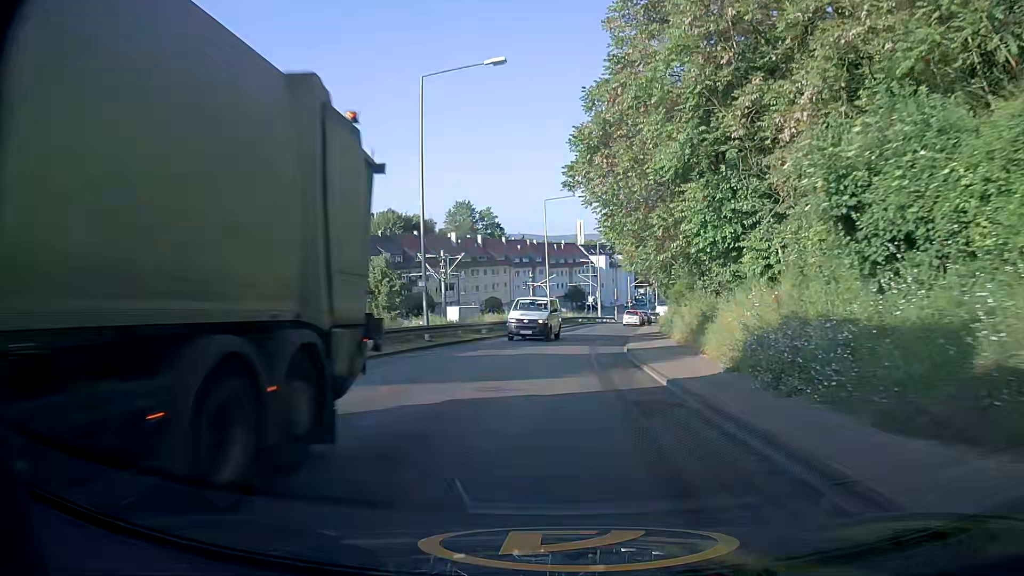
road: tertiary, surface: asphalt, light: Day
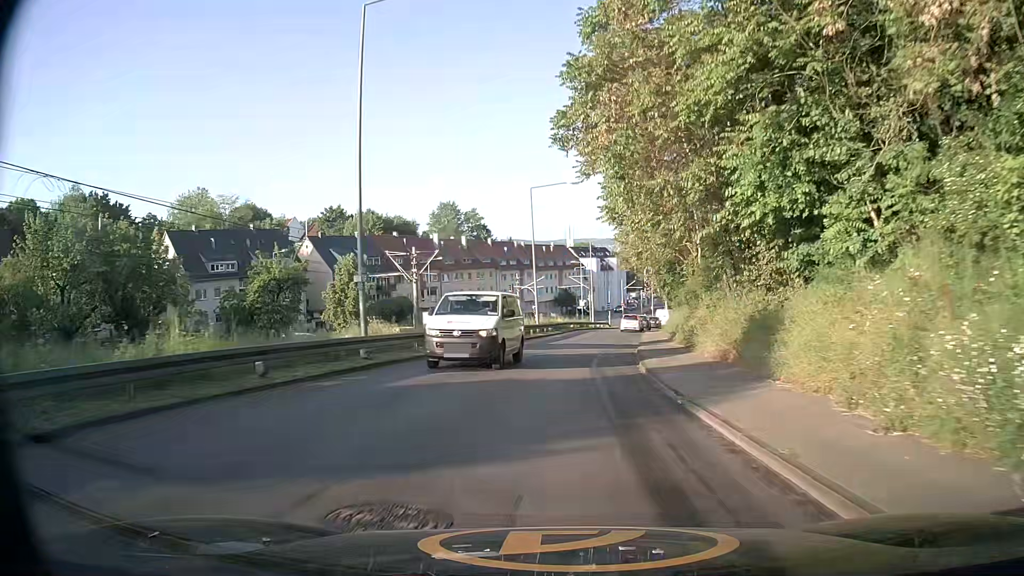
(+0.1, +7.1) m; +1°
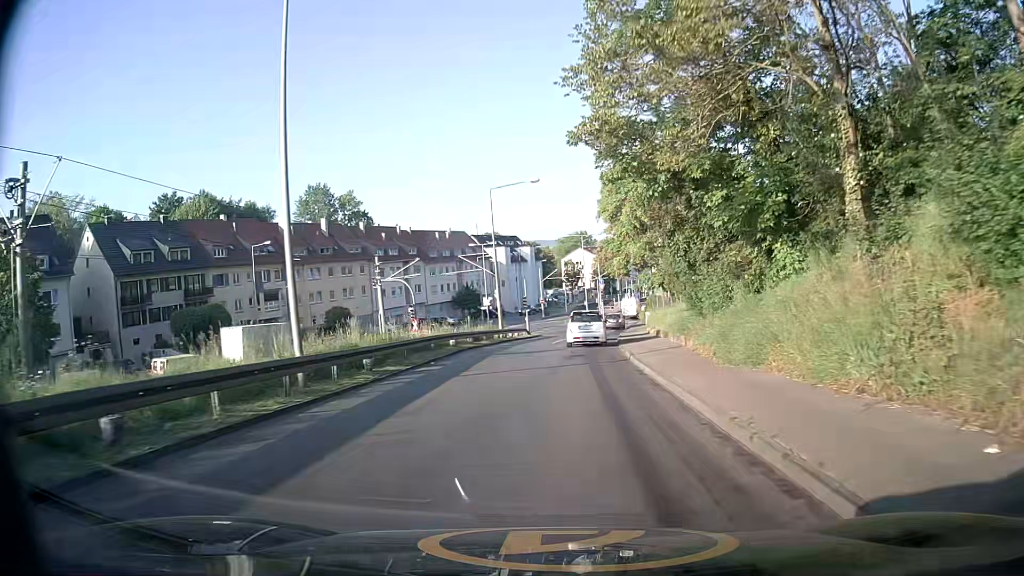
(+2.2, +32.8) m; +7°
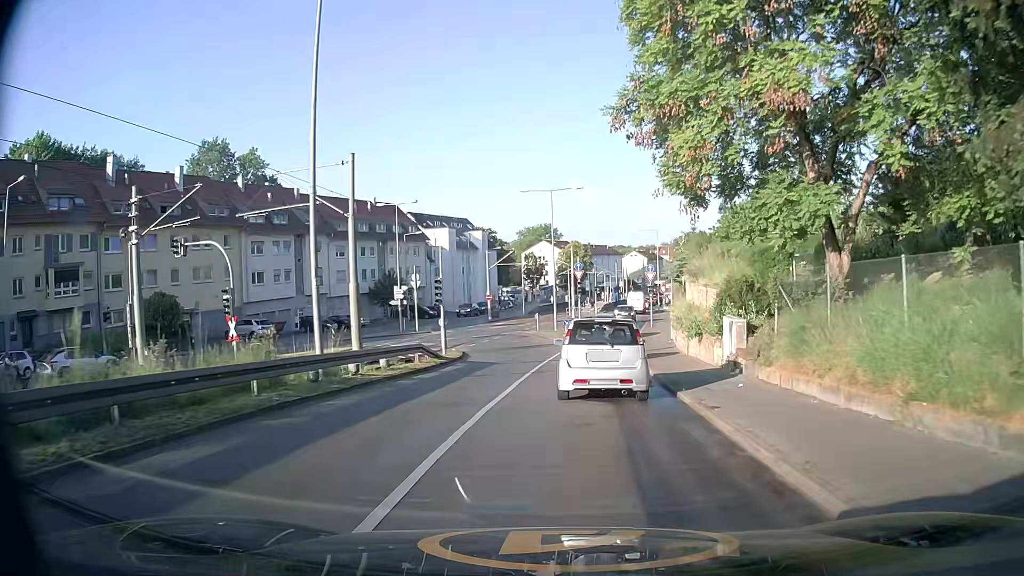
(+1.2, +29.8) m; +4°
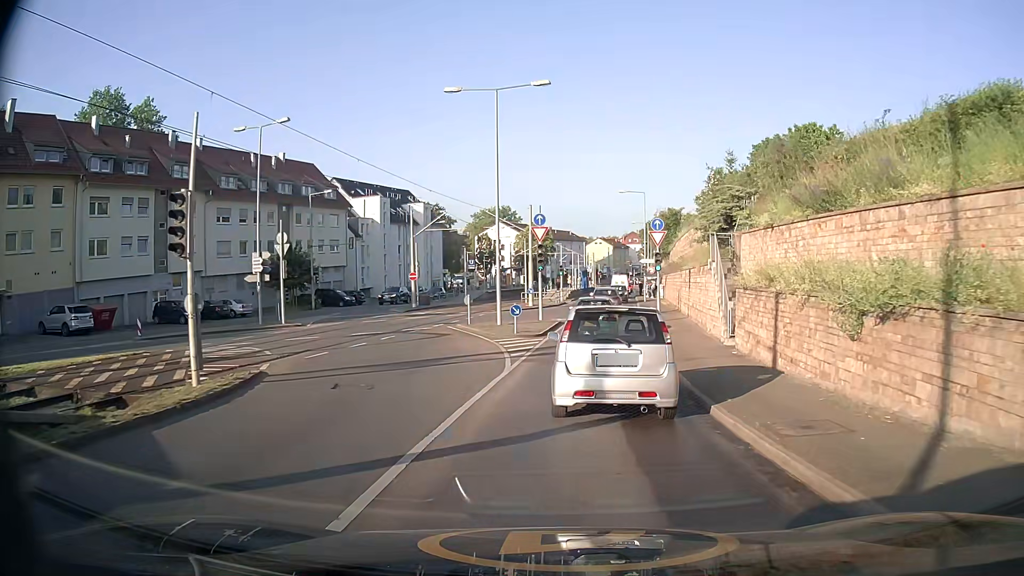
(+0.7, +20.1) m; +4°
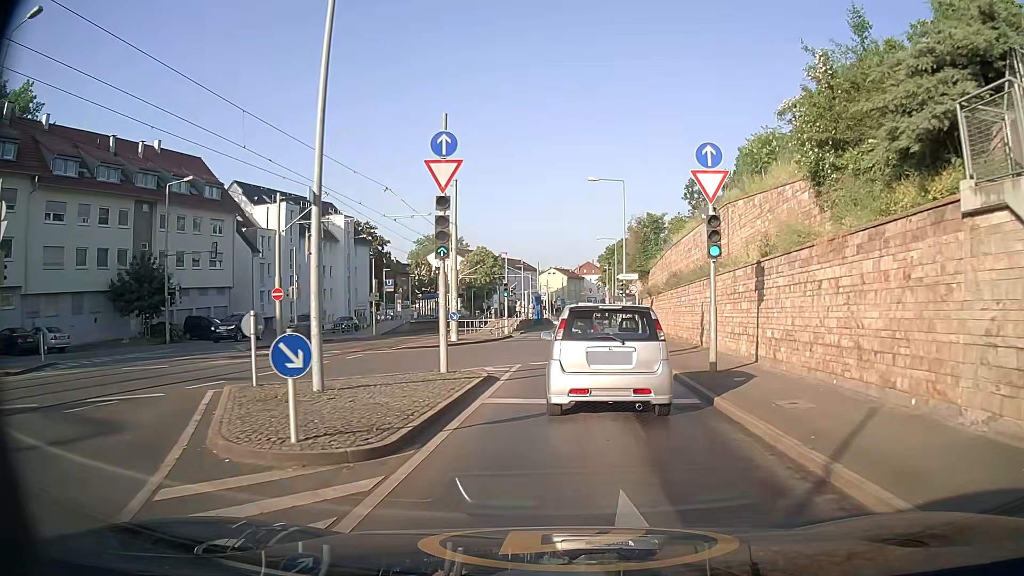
(+0.5, +18.0) m; +4°
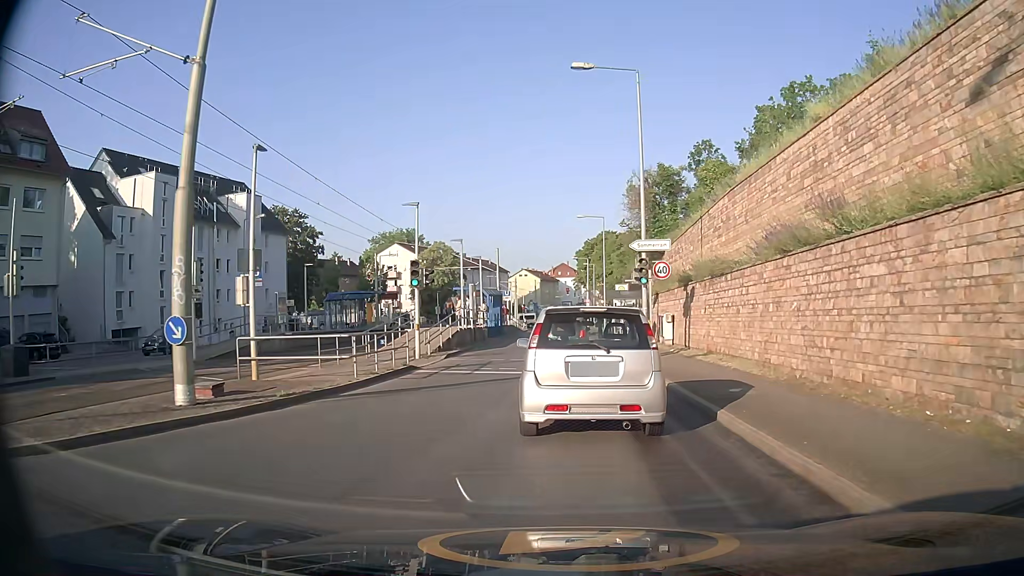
(+0.5, +21.0) m; +1°
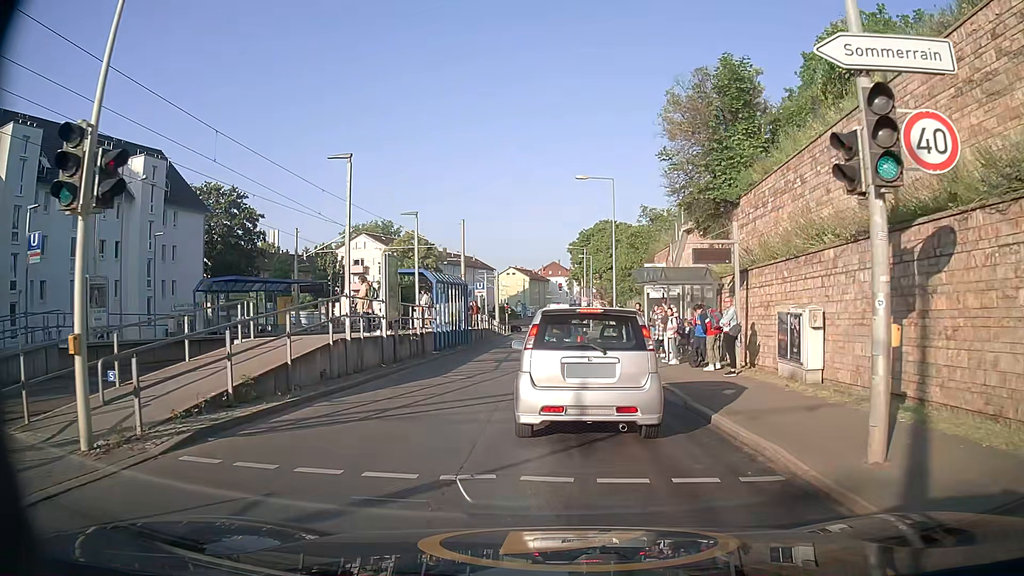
(+0.2, +16.8) m; +2°
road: secondary
(0, +10) (0, +20) (-1, +30) (-1, +40) (-1, +50) (-1, +60) (-1, +70) (-2, +80) (-2, +90) (-3, +100) m
